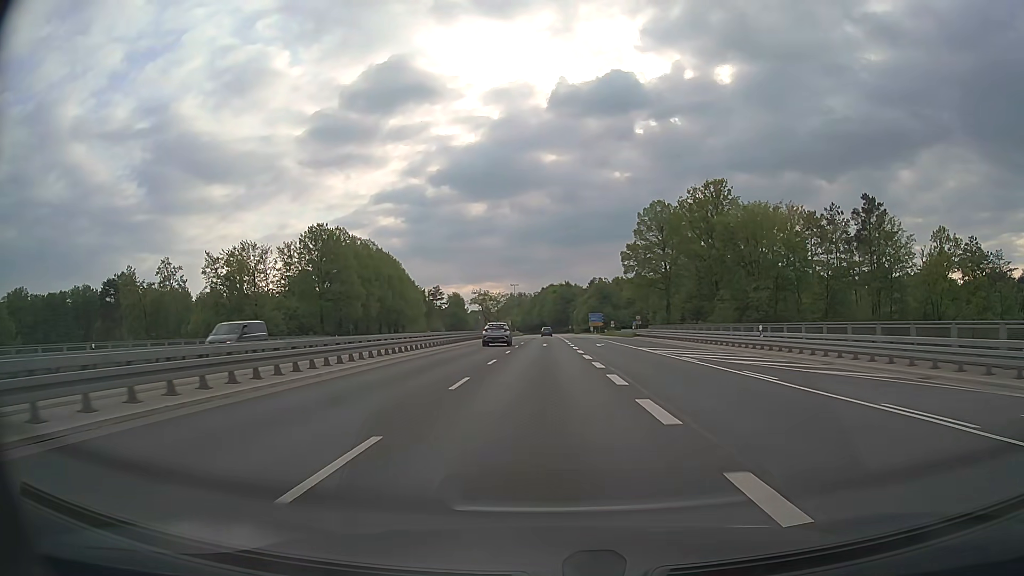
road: trunk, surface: asphalt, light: Day
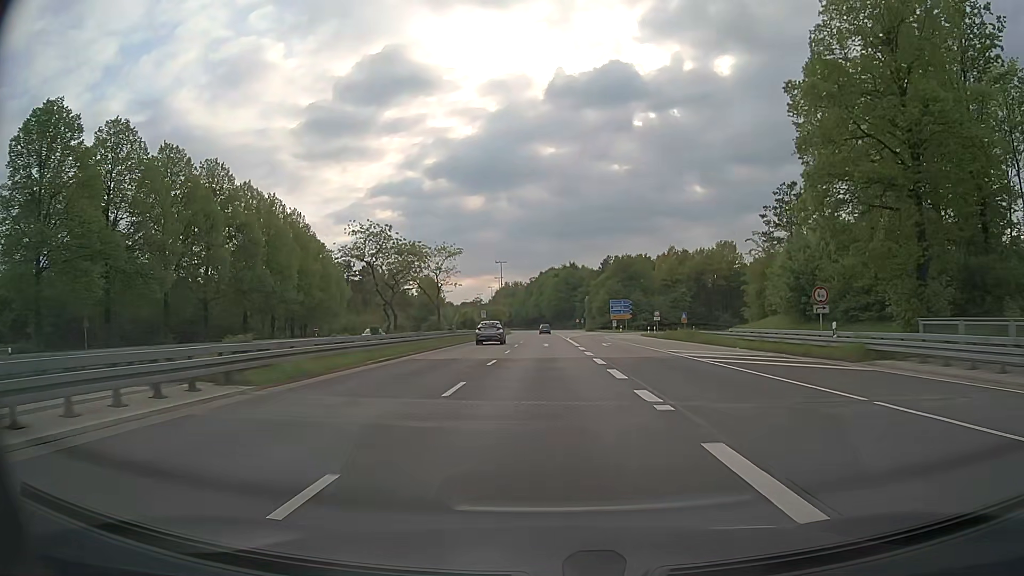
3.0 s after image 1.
(-0.3, +58.1) m; 0°
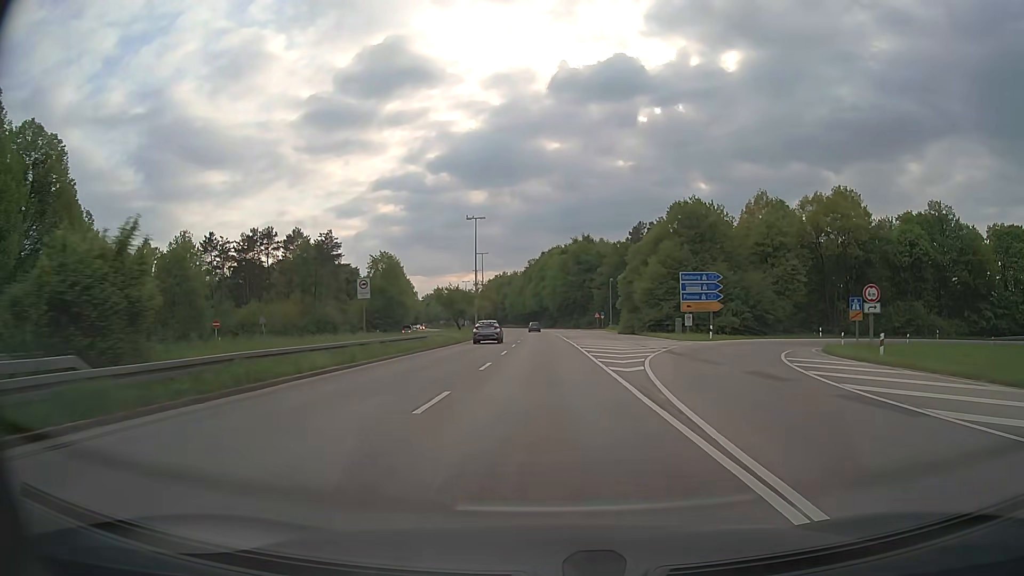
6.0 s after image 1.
(0.0, +57.7) m; 0°
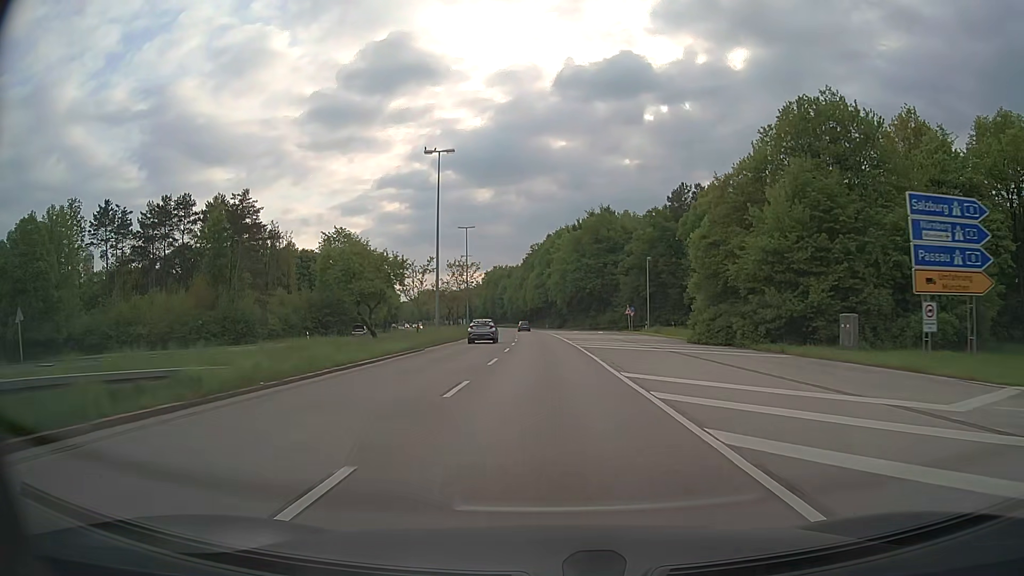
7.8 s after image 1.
(-0.1, +35.3) m; 0°
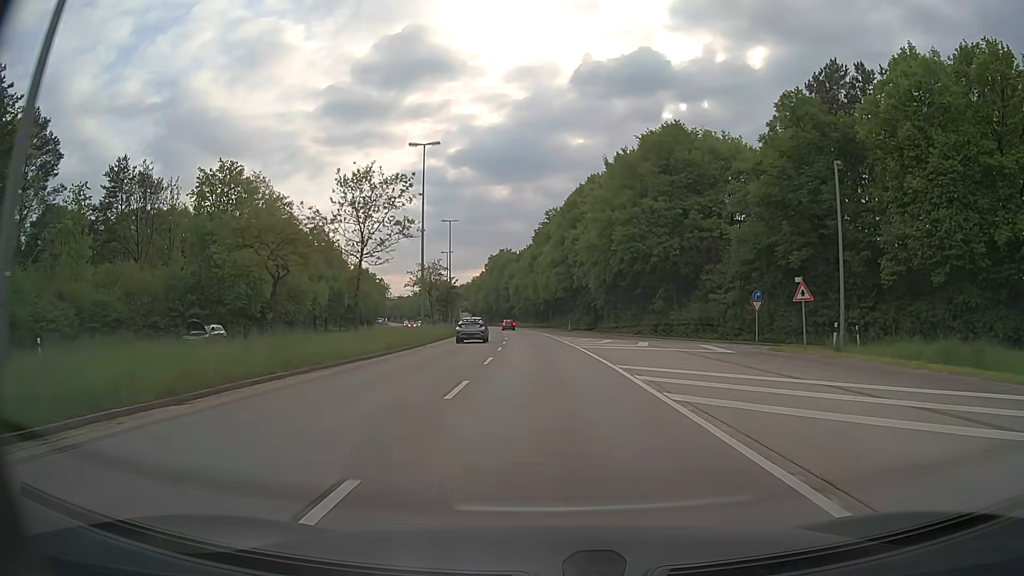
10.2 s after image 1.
(-0.7, +46.5) m; -1°
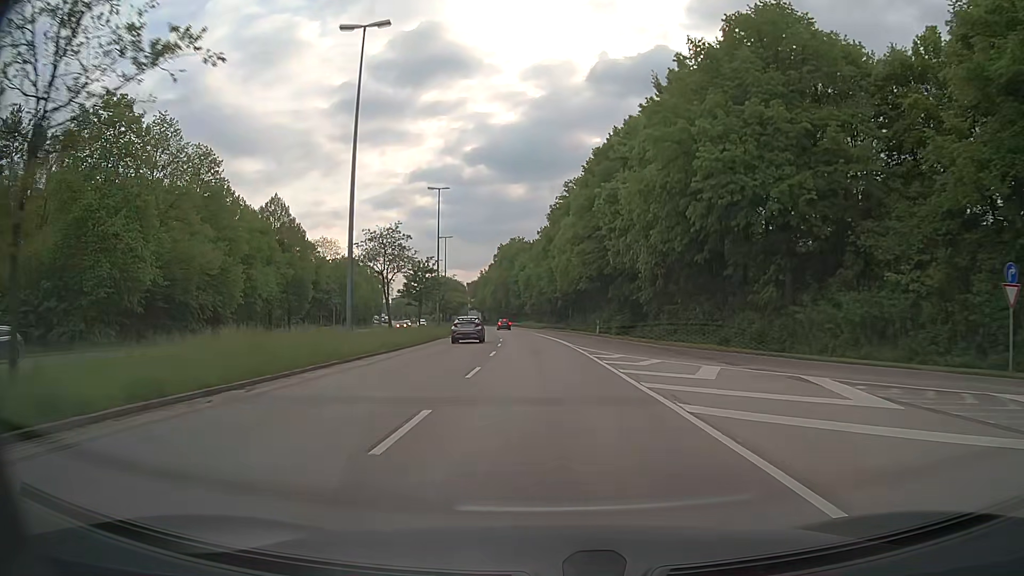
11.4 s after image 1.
(-0.3, +23.0) m; -1°
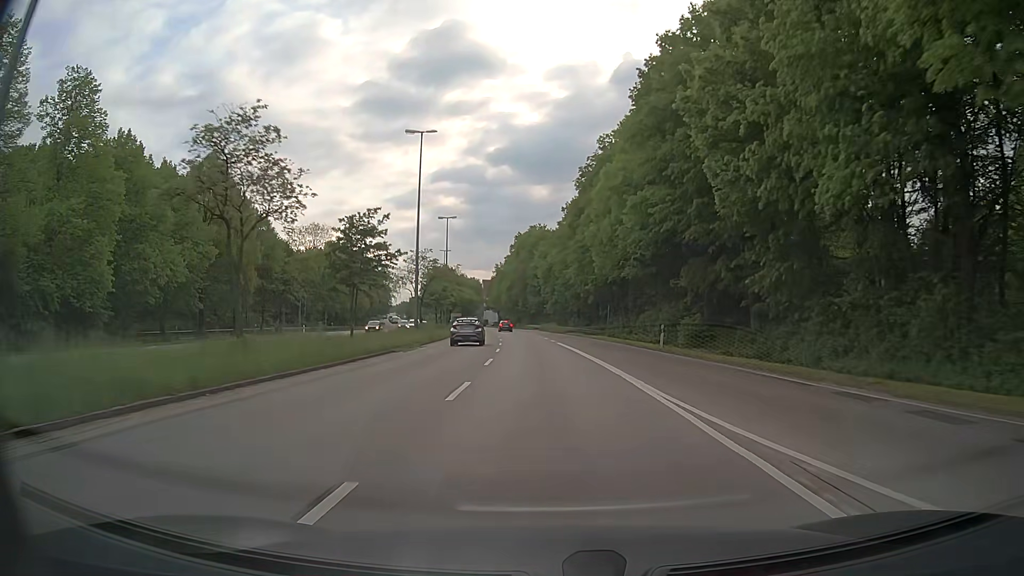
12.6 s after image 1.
(-0.4, +22.6) m; -2°
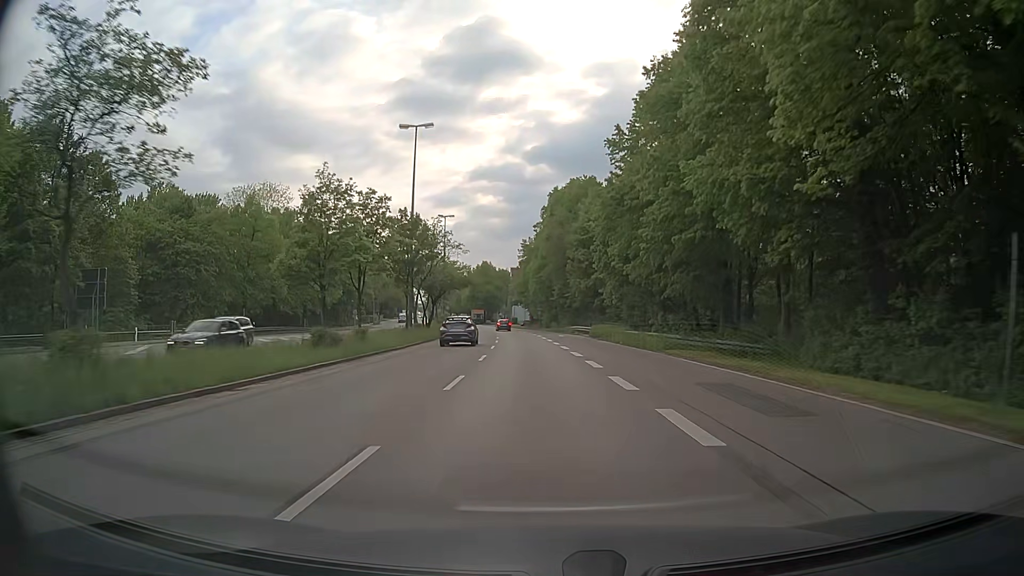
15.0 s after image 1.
(-1.1, +44.1) m; -3°
(0, +10) (0, +20) (-1, +30) (-1, +40) (-2, +50) (-3, +60) (-4, +70) (-5, +80) (-7, +90) (-8, +100) m
